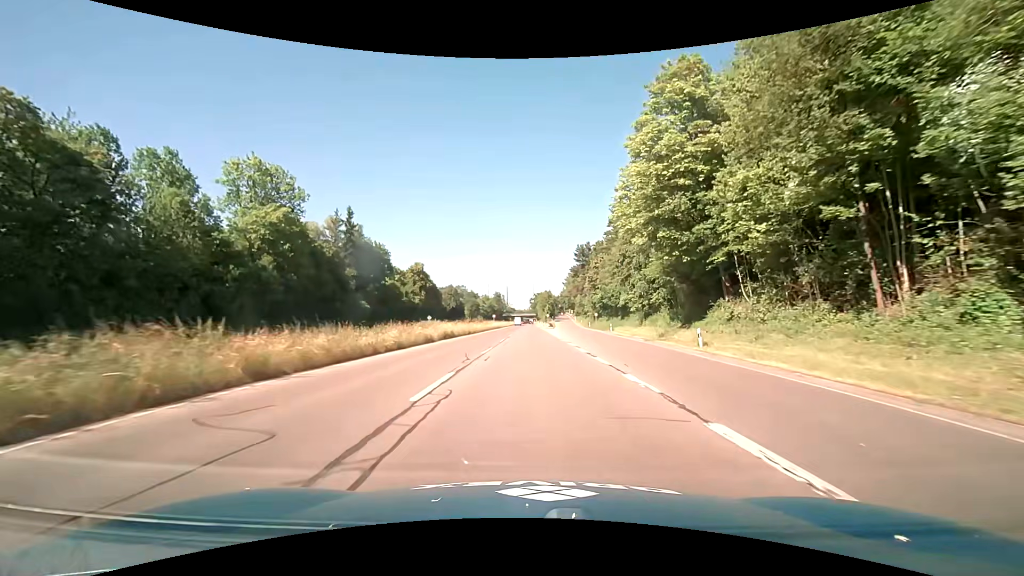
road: trunk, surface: asphalt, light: Day
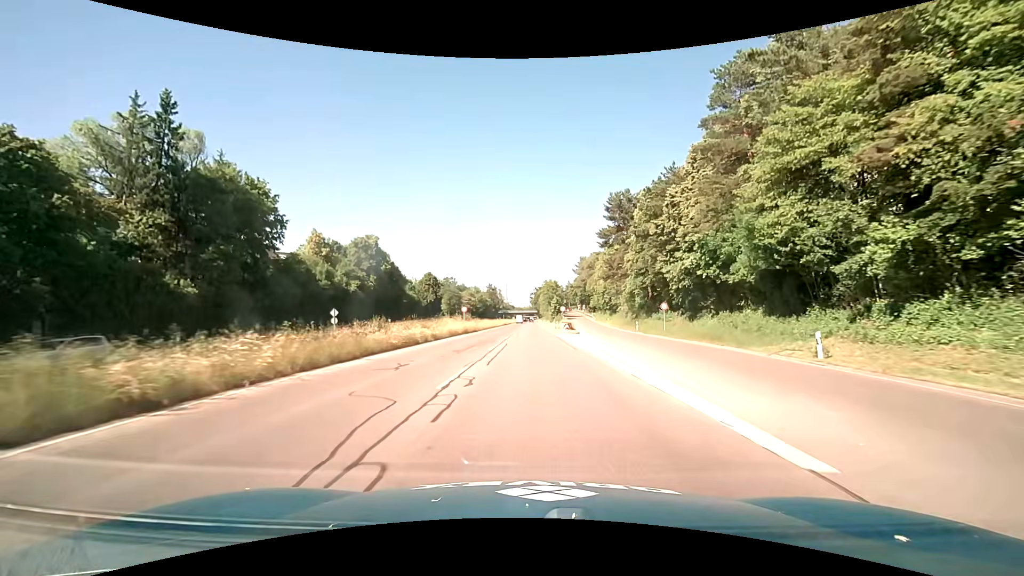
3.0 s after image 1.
(-0.7, +46.9) m; -1°
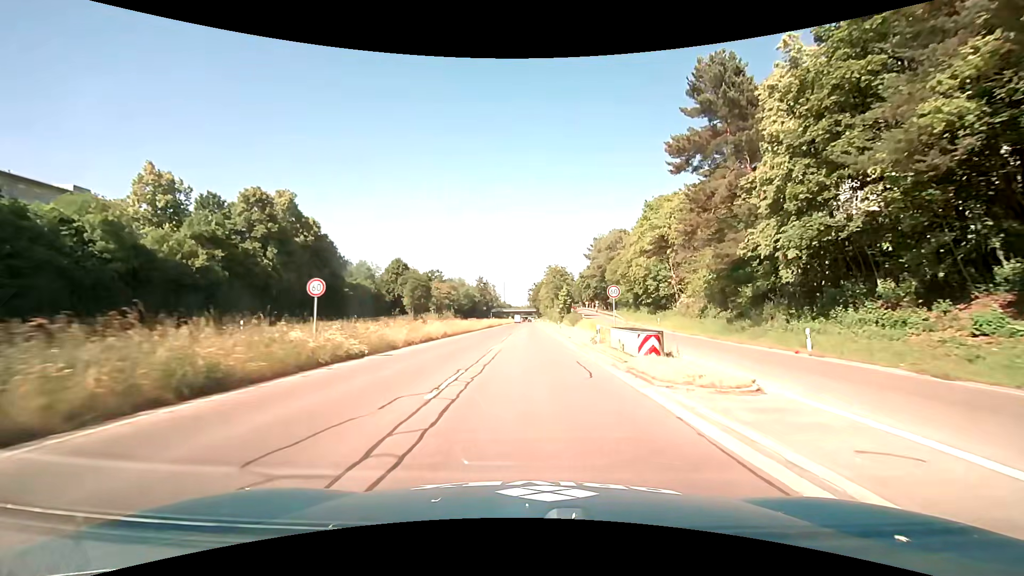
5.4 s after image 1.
(+0.1, +37.5) m; 0°
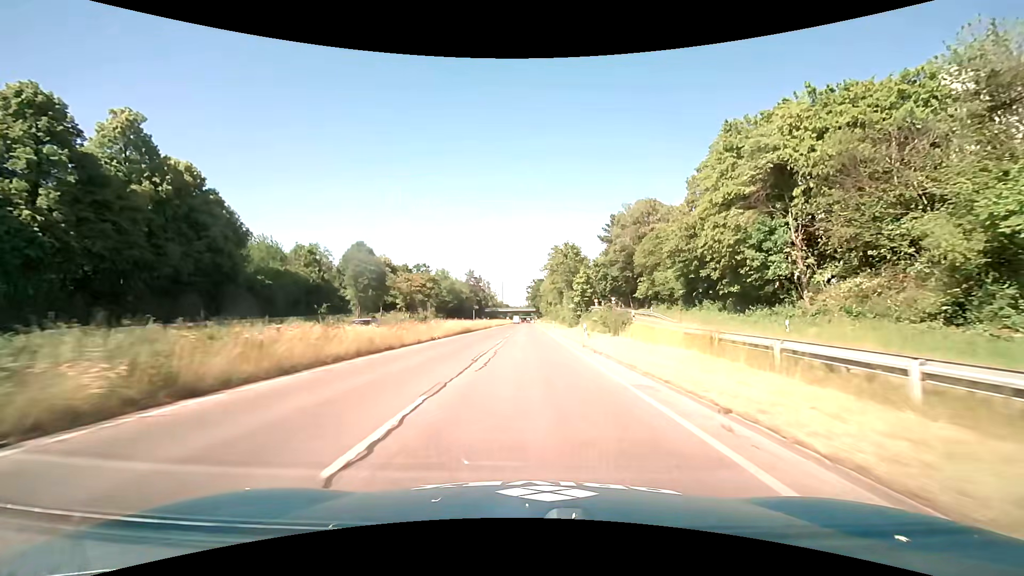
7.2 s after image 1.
(+0.1, +28.0) m; 0°
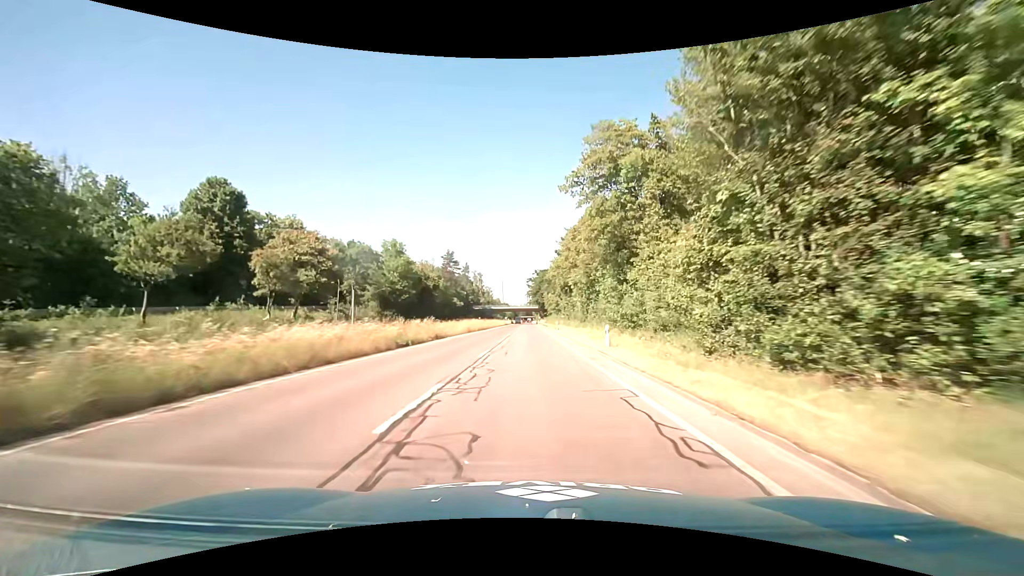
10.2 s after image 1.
(-0.1, +46.7) m; 0°
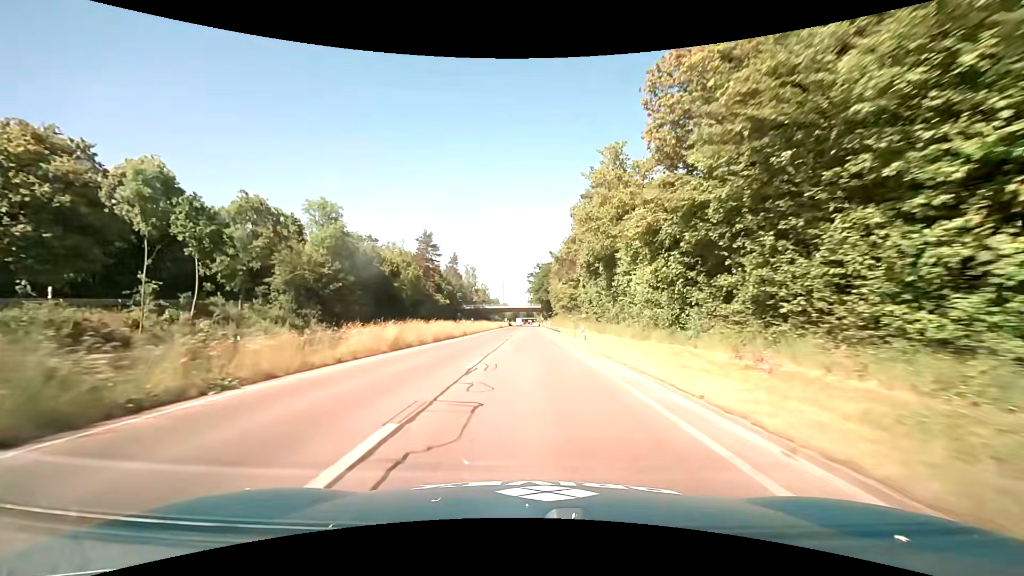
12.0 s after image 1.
(0.0, +27.9) m; 0°
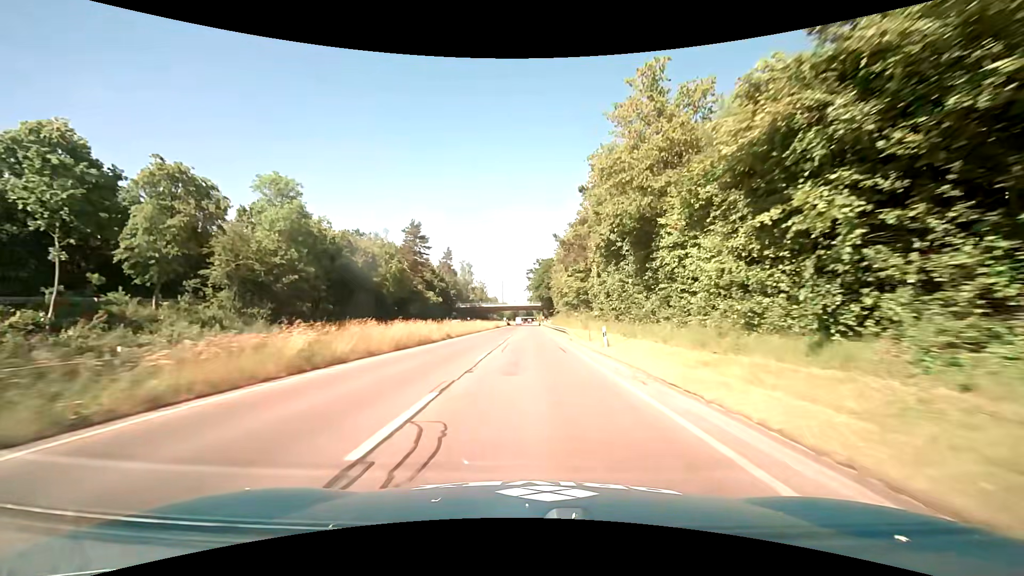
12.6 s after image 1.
(0.0, +9.3) m; 0°
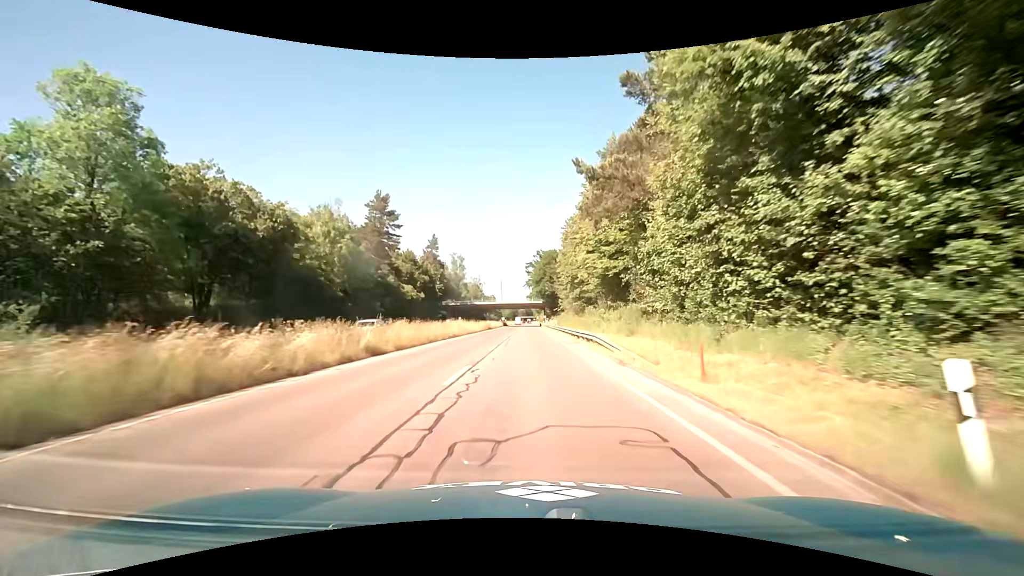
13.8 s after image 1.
(+0.1, +18.6) m; +1°
(0, +10) (0, +20) (0, +30) (0, +40) (0, +50) (0, +60) (0, +70) (0, +80) (0, +90) (0, +100) m
